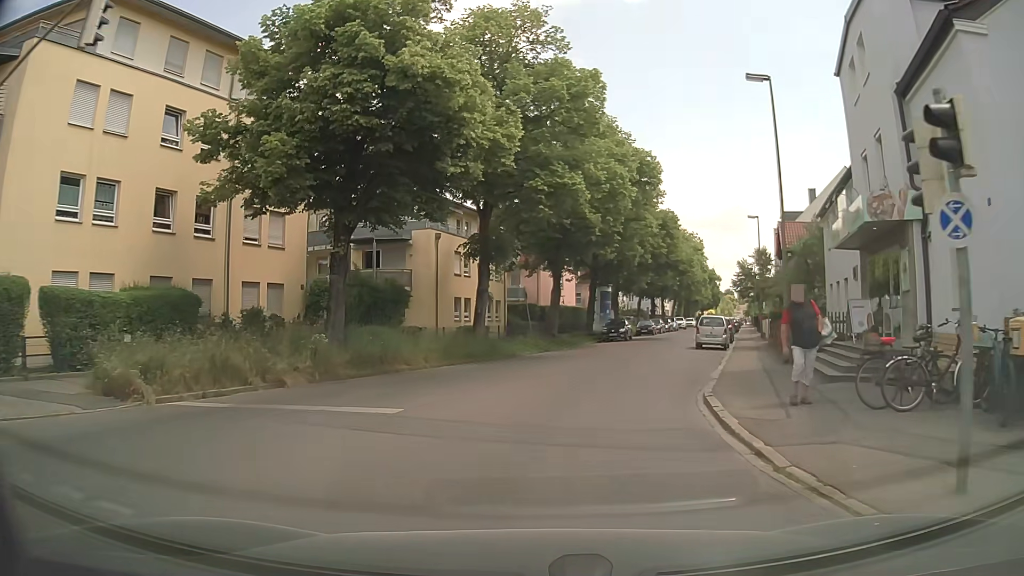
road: tertiary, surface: asphalt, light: Day
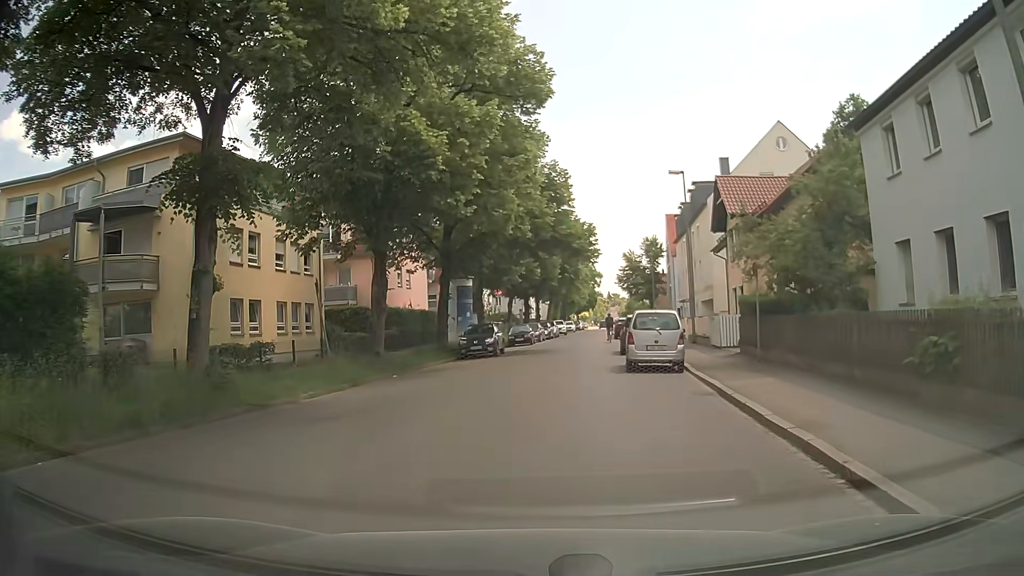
(+1.6, +14.9) m; +12°
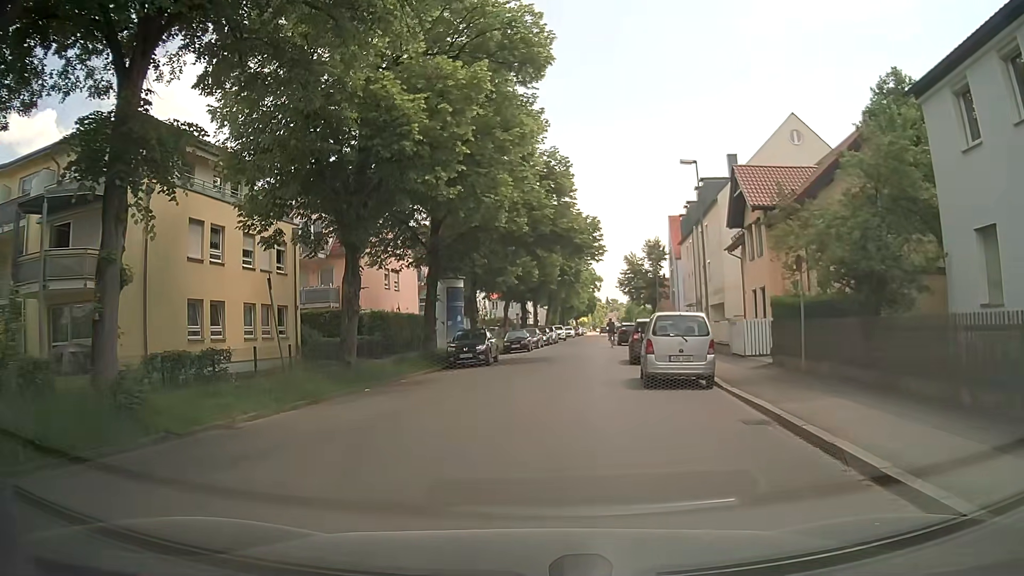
(0.0, +3.5) m; 0°
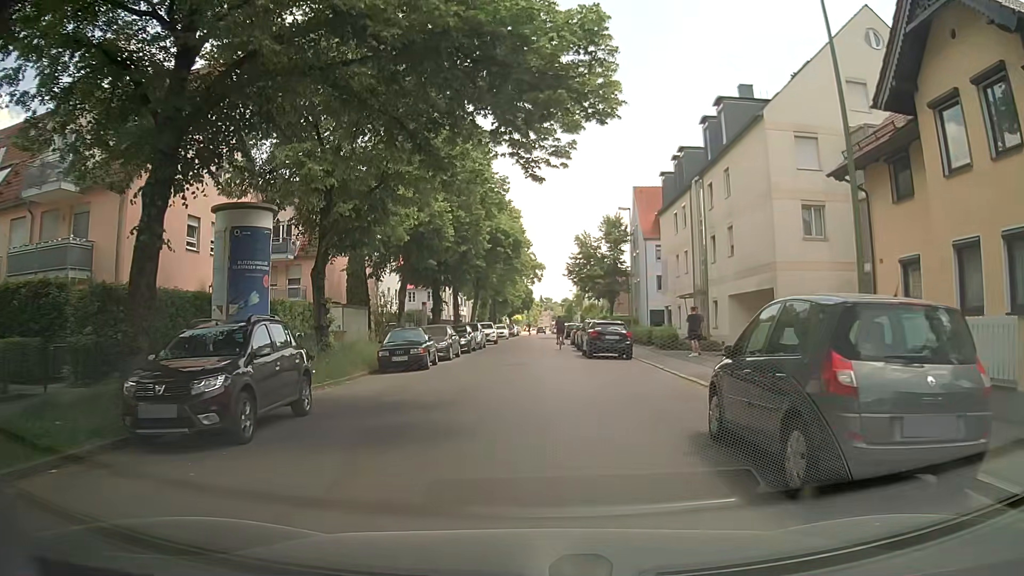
(+0.9, +19.2) m; +4°
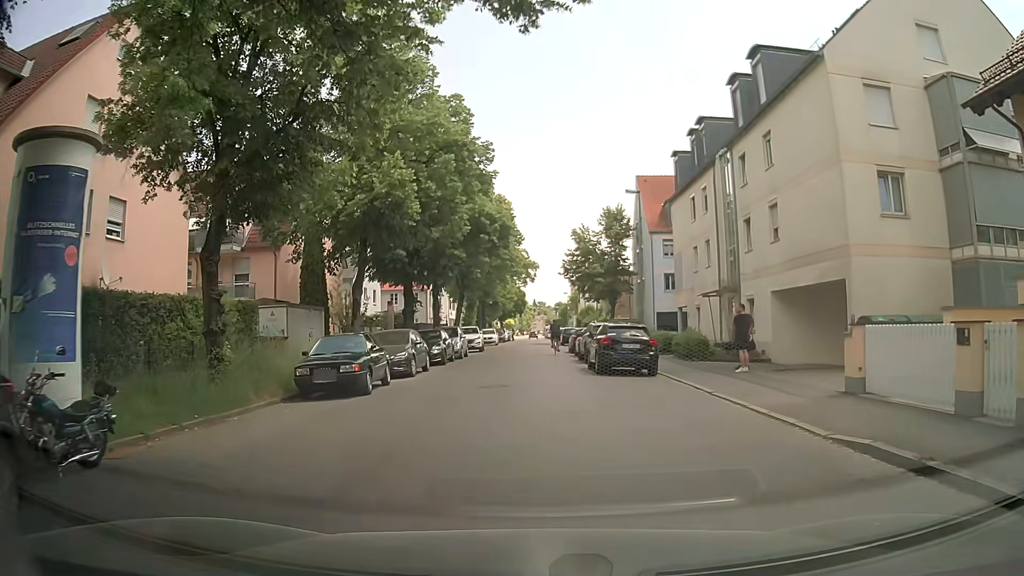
(+0.3, +6.9) m; +3°
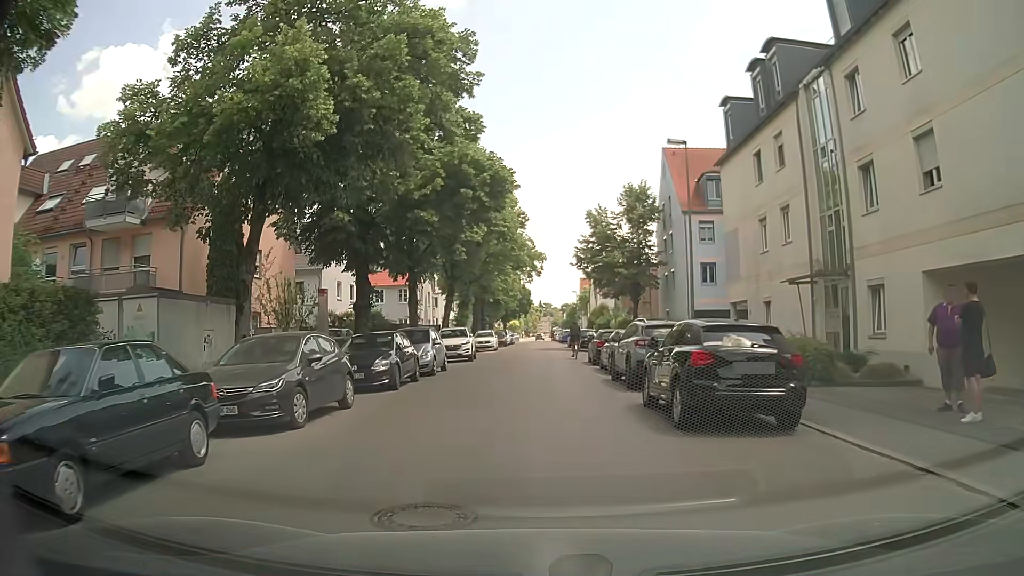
(-0.2, +10.4) m; -2°
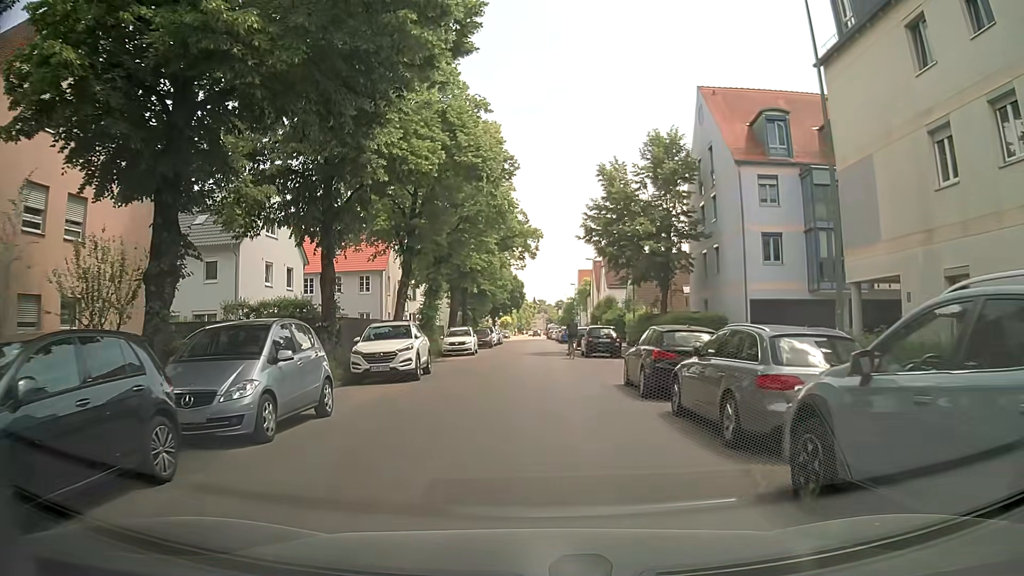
(+0.1, +13.5) m; +1°
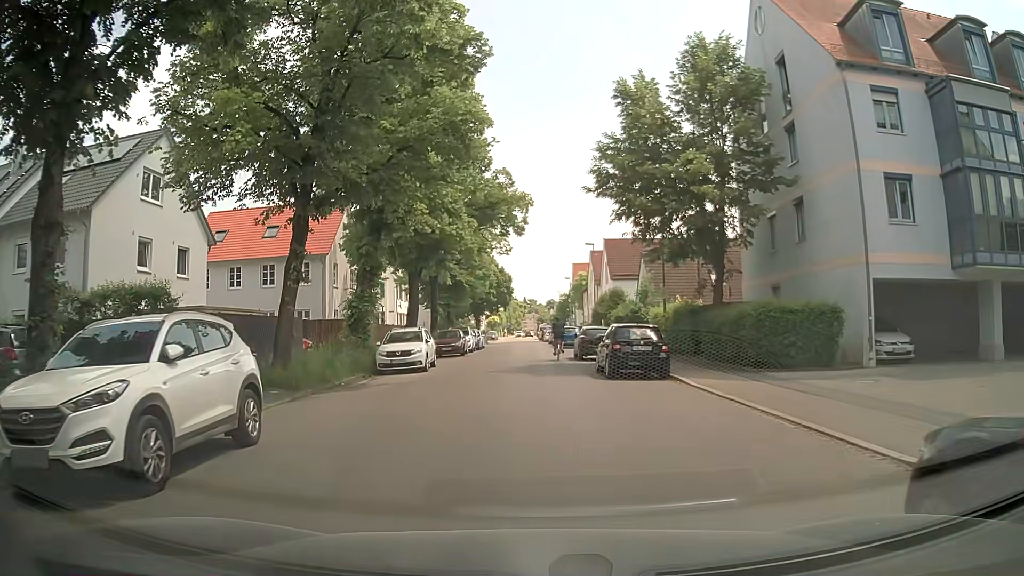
(+0.1, +12.9) m; +1°
